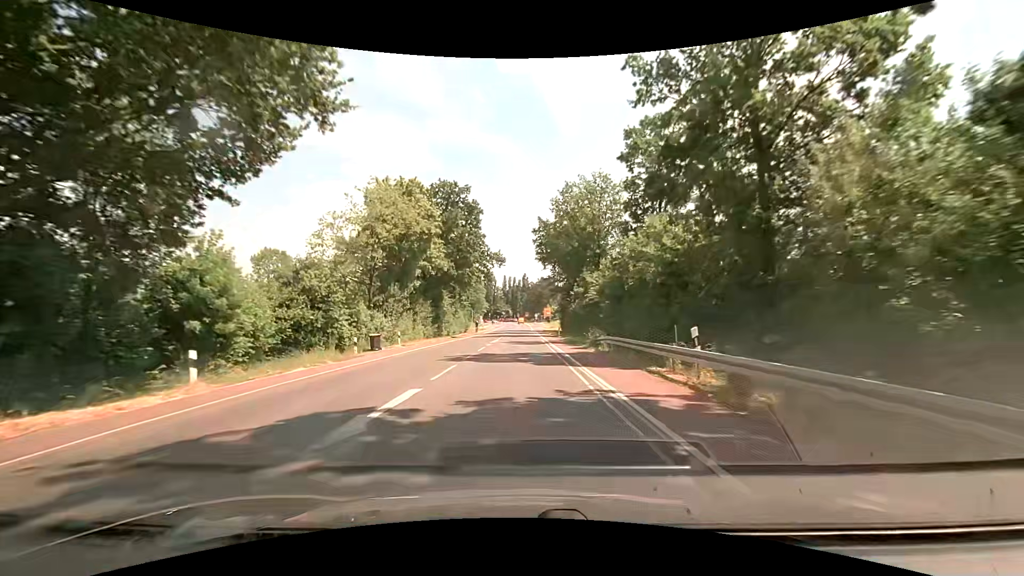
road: secondary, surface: asphalt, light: Day
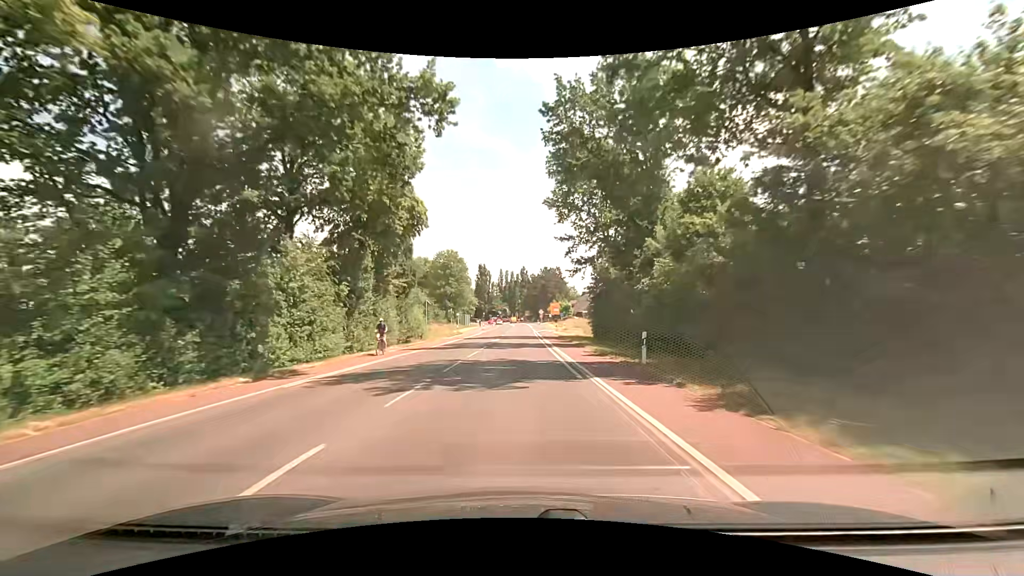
(+0.2, +39.6) m; 0°
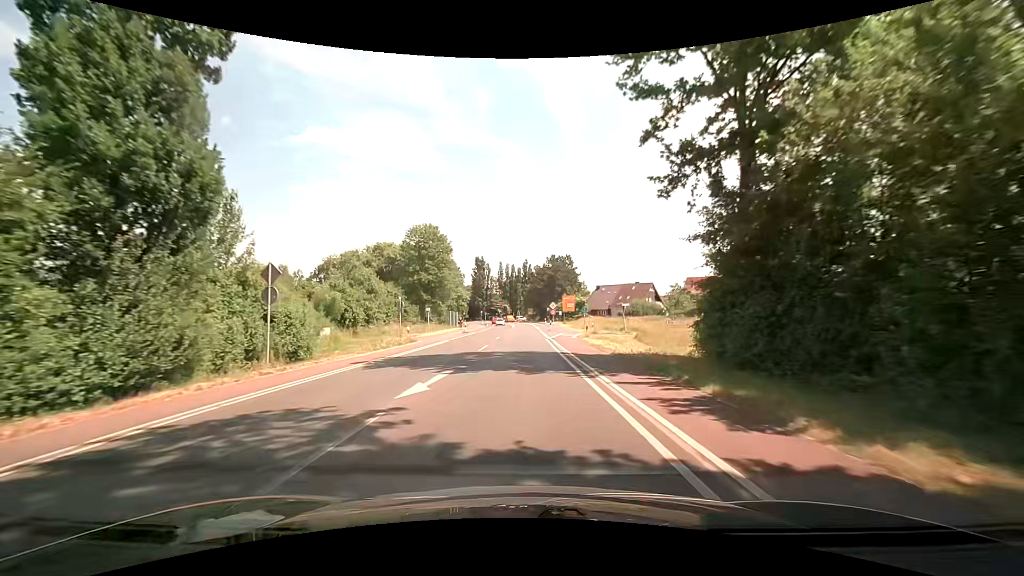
(+0.1, +28.6) m; +1°
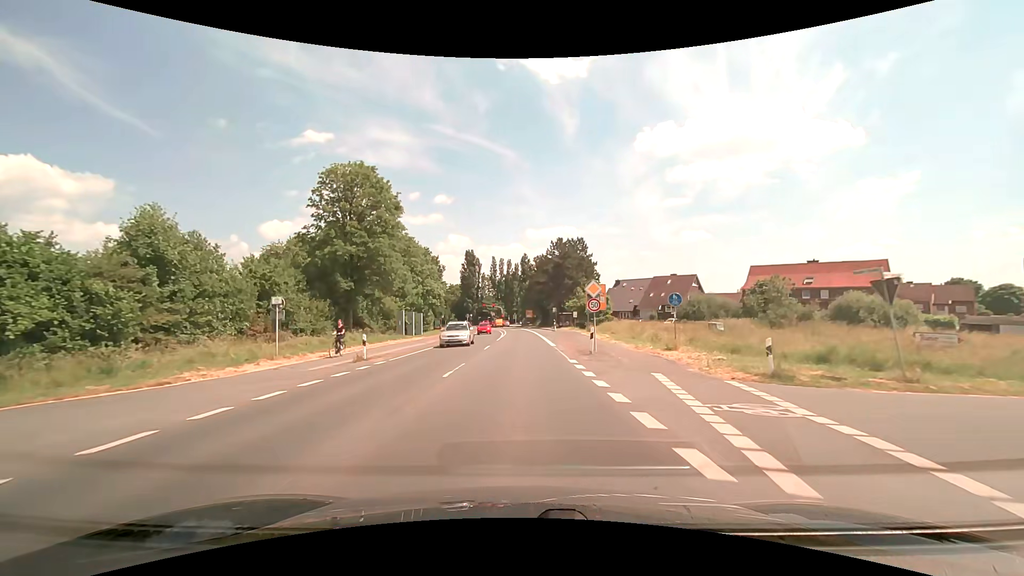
(-0.2, +34.3) m; 0°
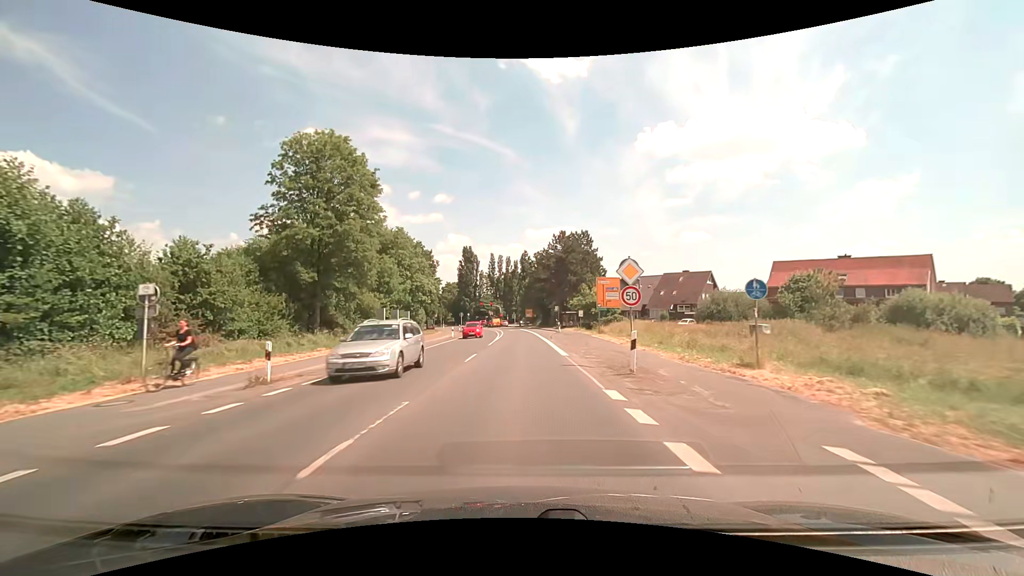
(0.0, +7.8) m; 0°
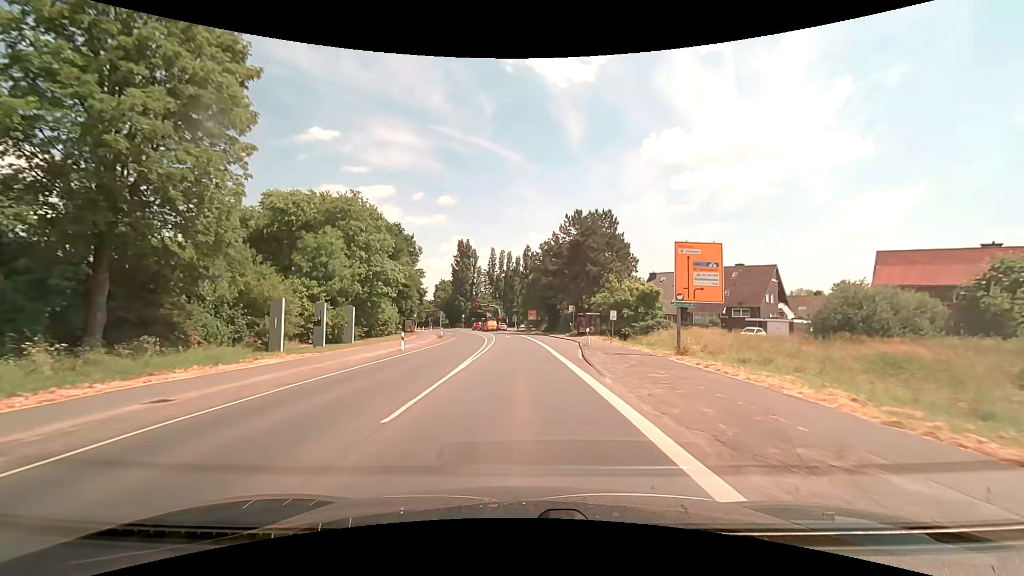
(0.0, +21.4) m; 0°
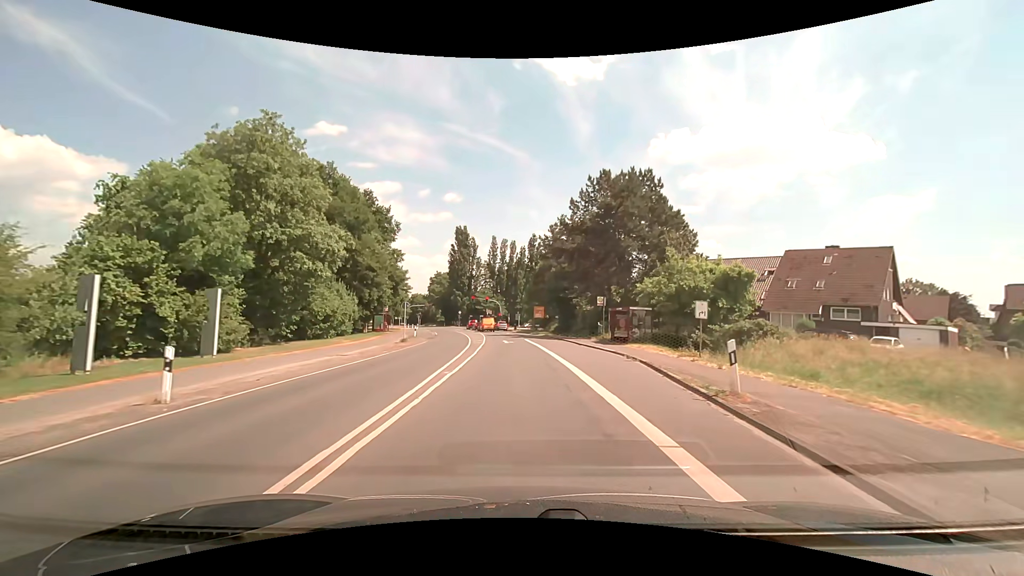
(-0.1, +19.5) m; 0°
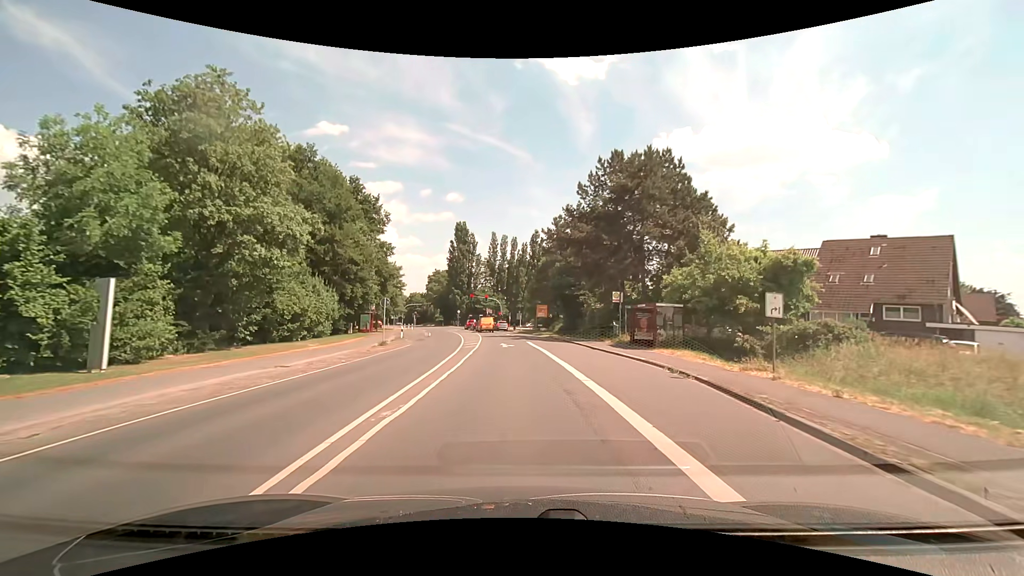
(0.0, +6.2) m; 0°
(0, +10) (0, +20) (-1, +30) (-1, +40) (-2, +50) (-3, +60) (-5, +70) (-7, +80) (-9, +89) (-11, +99) m
